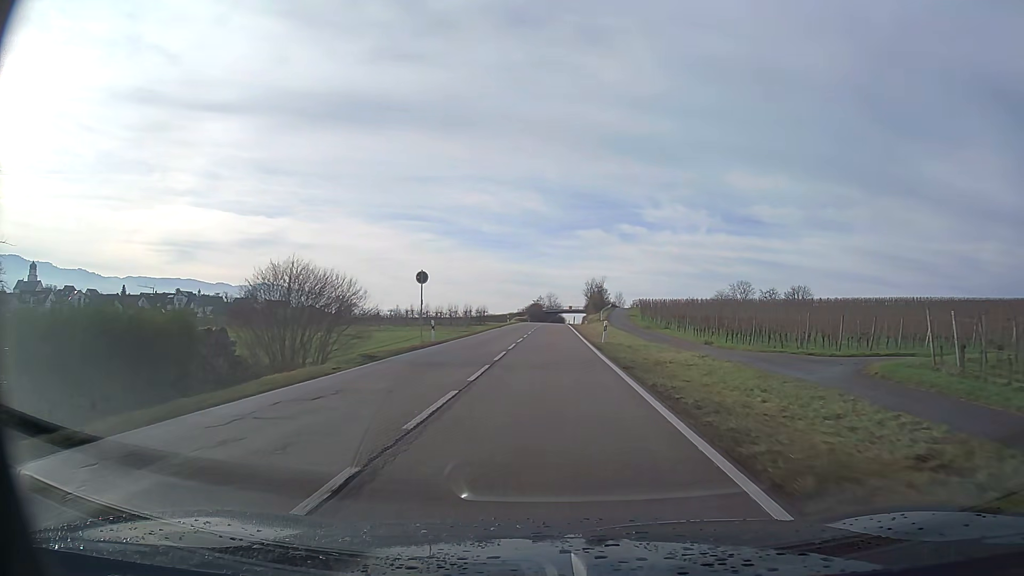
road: unclassified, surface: asphalt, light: Day
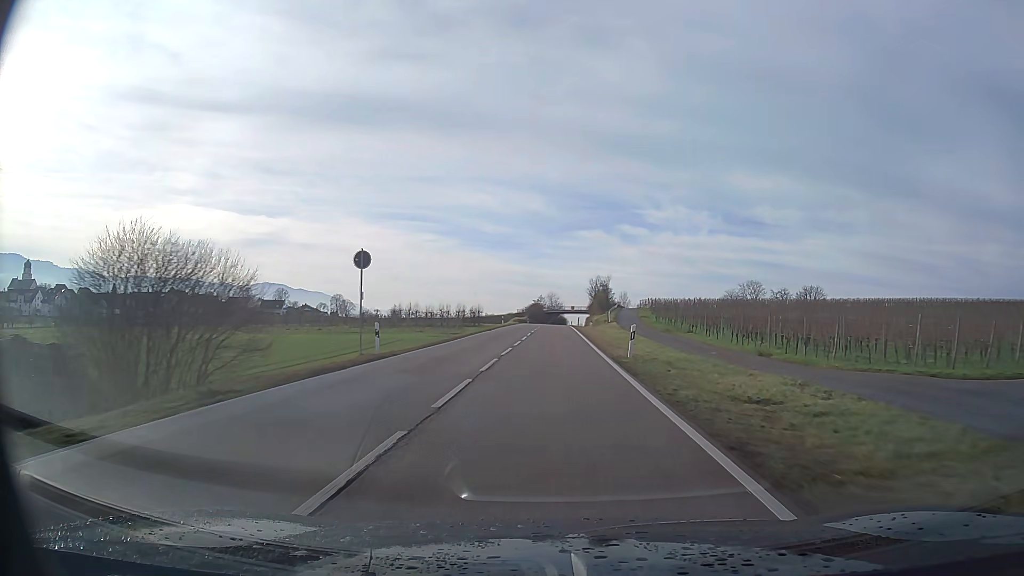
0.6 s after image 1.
(0.0, +10.3) m; 0°
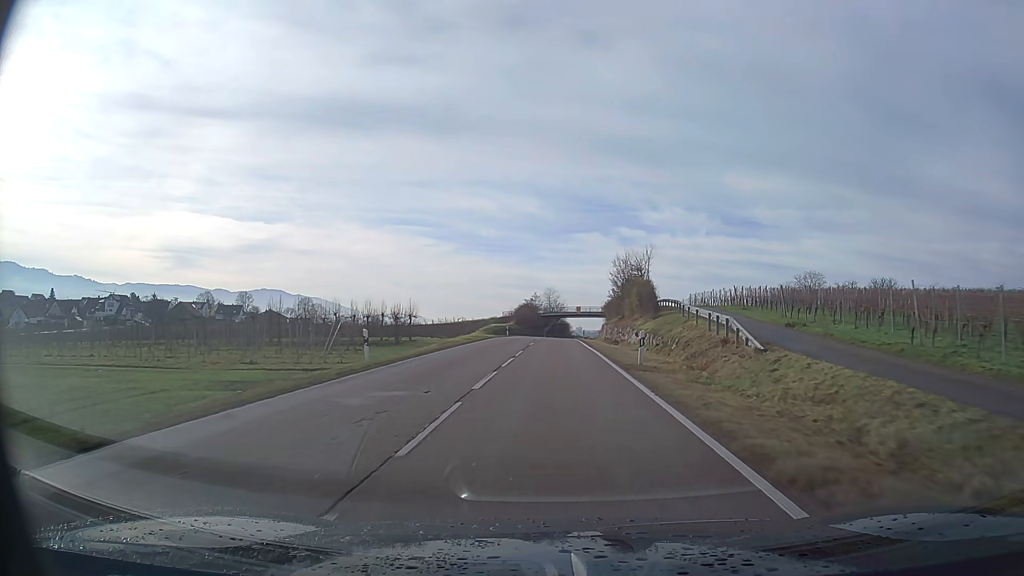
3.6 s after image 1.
(+0.1, +51.6) m; 0°
(0, +10) (0, +20) (0, +30) (0, +40) (0, +50) (+1, +60) (+1, +70) (+1, +80) (+2, +90) (+3, +100) m
